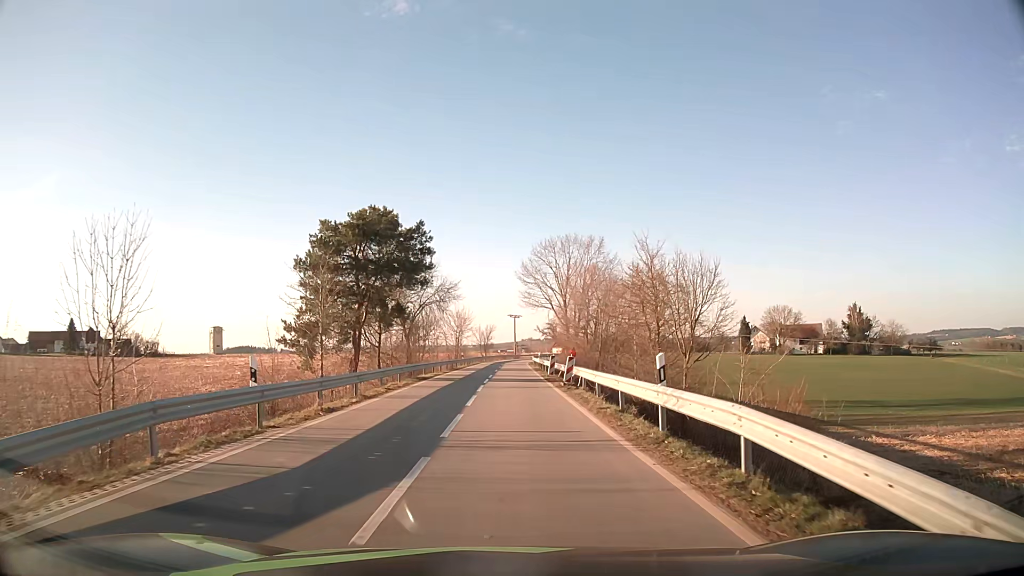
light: Day
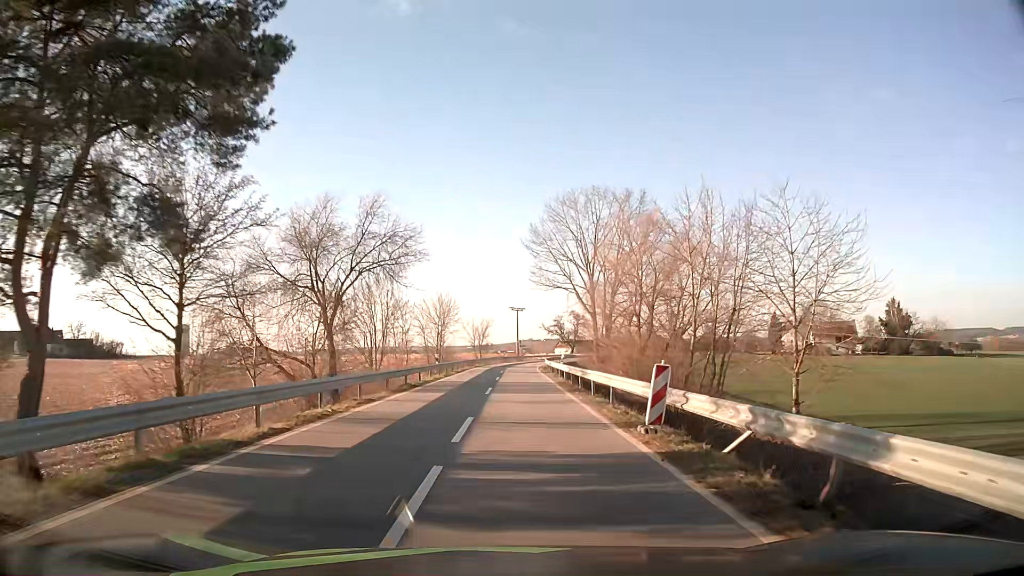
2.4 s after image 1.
(-0.2, +25.4) m; 0°
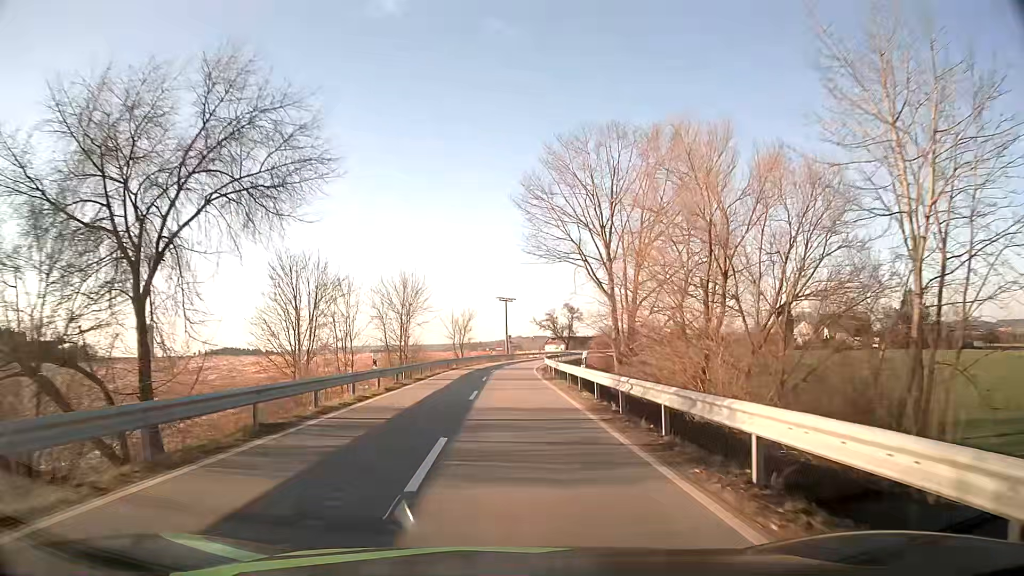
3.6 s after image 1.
(+0.2, +16.0) m; +1°
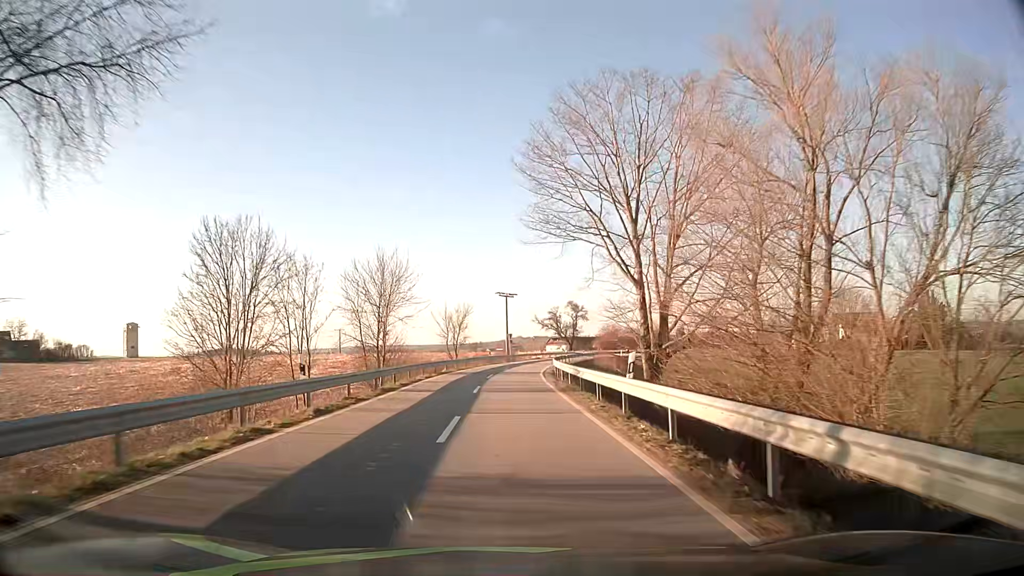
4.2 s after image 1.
(0.0, +8.8) m; 0°
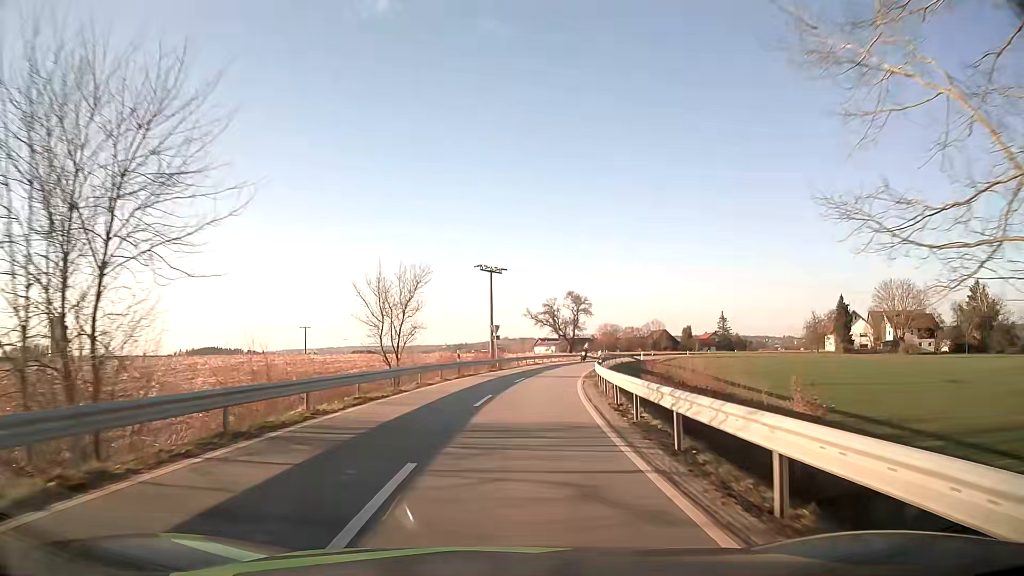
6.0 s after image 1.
(+0.1, +29.2) m; +1°
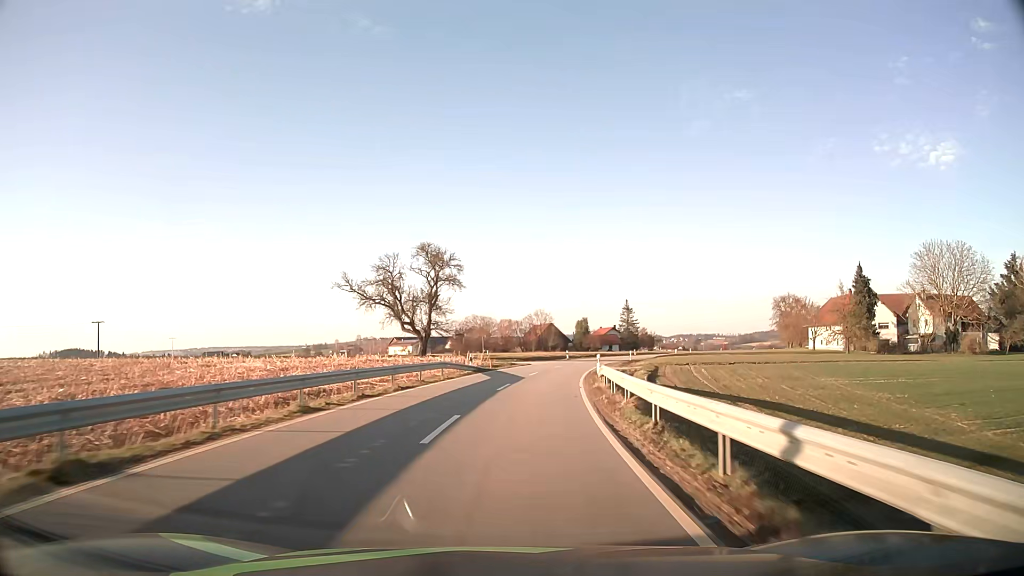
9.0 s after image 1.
(+5.6, +55.5) m; +11°
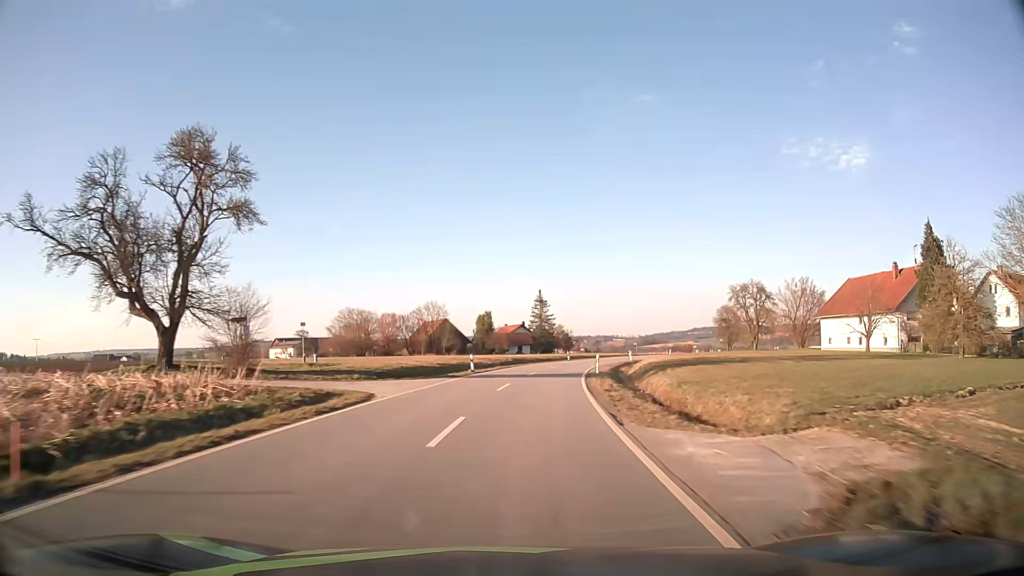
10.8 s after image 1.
(+2.7, +37.0) m; +9°
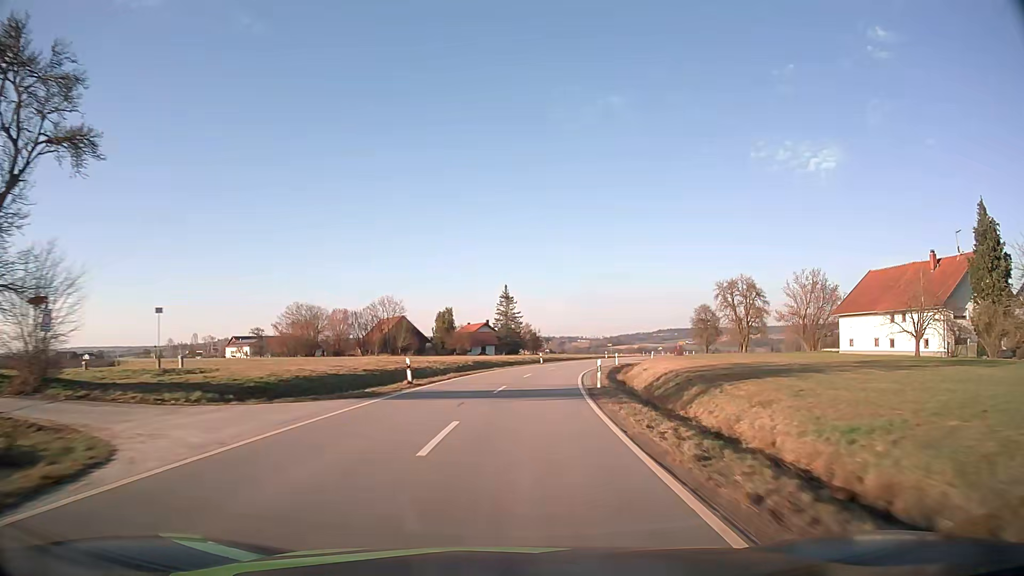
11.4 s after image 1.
(+0.3, +12.9) m; +3°
(0, +10) (+1, +20) (+2, +30) (+3, +40) (+5, +50) (+7, +59) (+10, +69) (+13, +79) (+15, +88) (+19, +98) m
